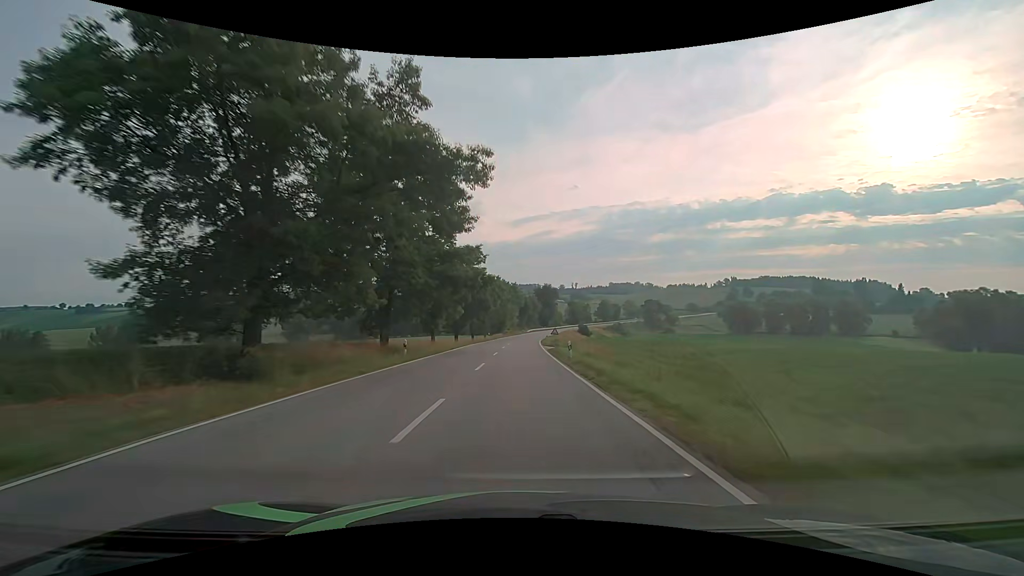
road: secondary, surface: asphalt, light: Day
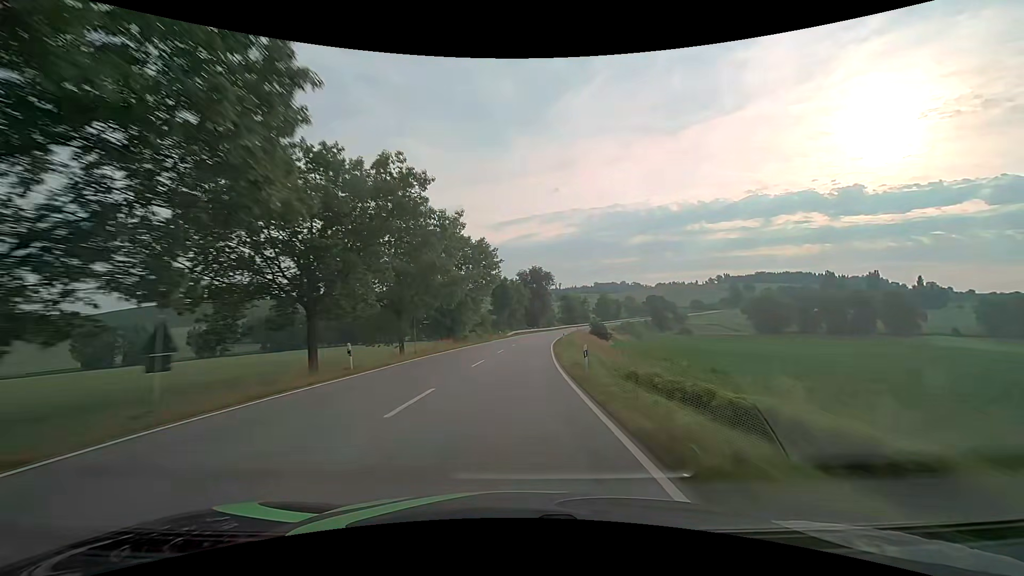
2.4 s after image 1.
(+1.2, +58.9) m; +2°
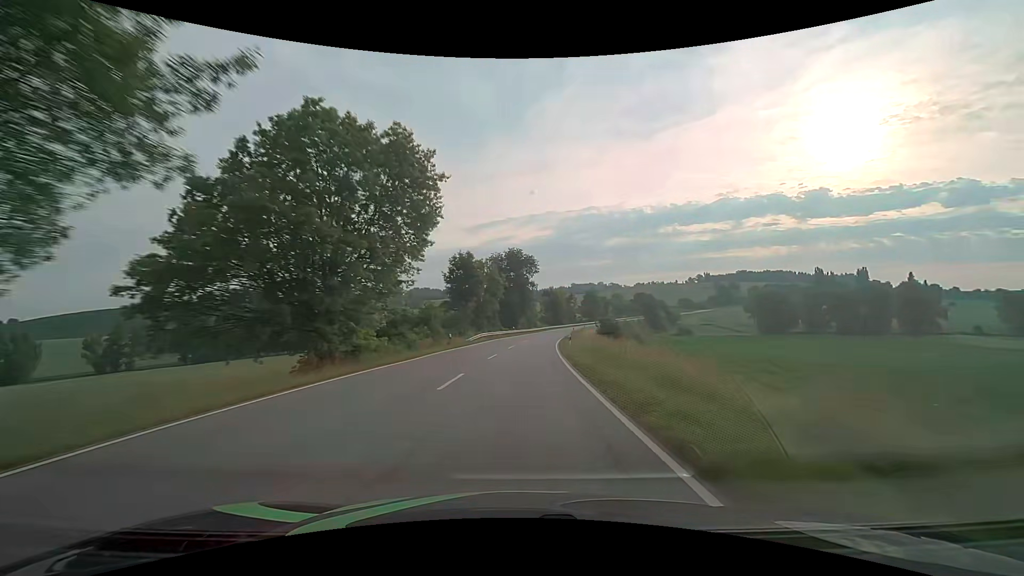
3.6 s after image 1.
(+0.6, +33.1) m; +3°
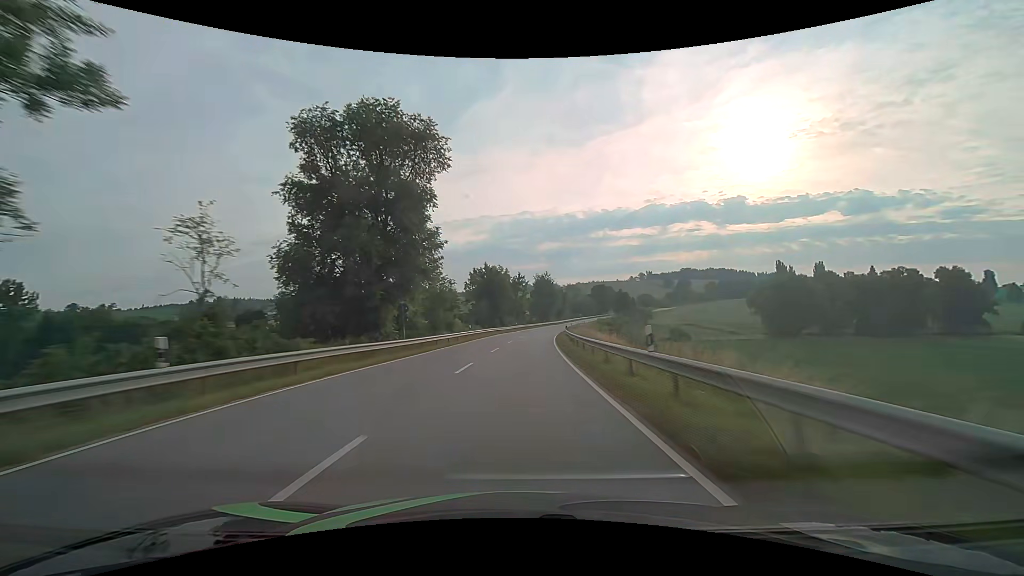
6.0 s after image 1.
(+4.2, +68.7) m; +7°
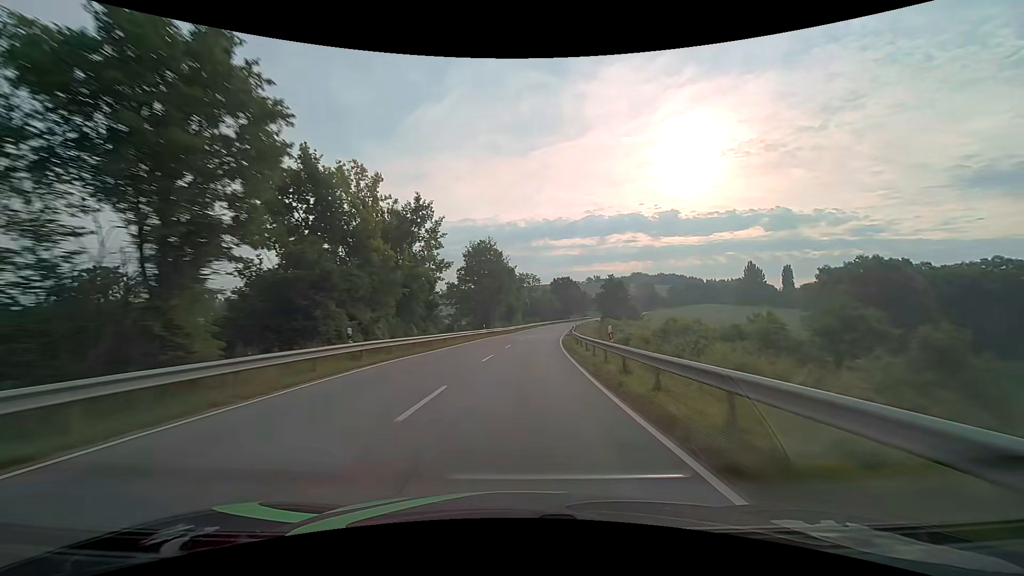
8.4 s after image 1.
(+3.6, +66.3) m; +7°
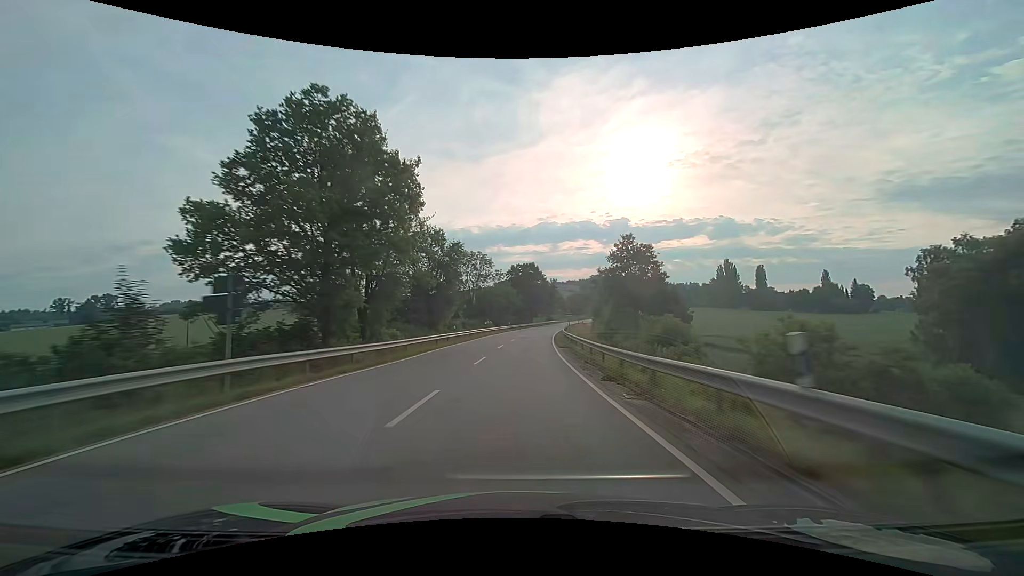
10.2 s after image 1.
(+2.5, +47.5) m; +6°
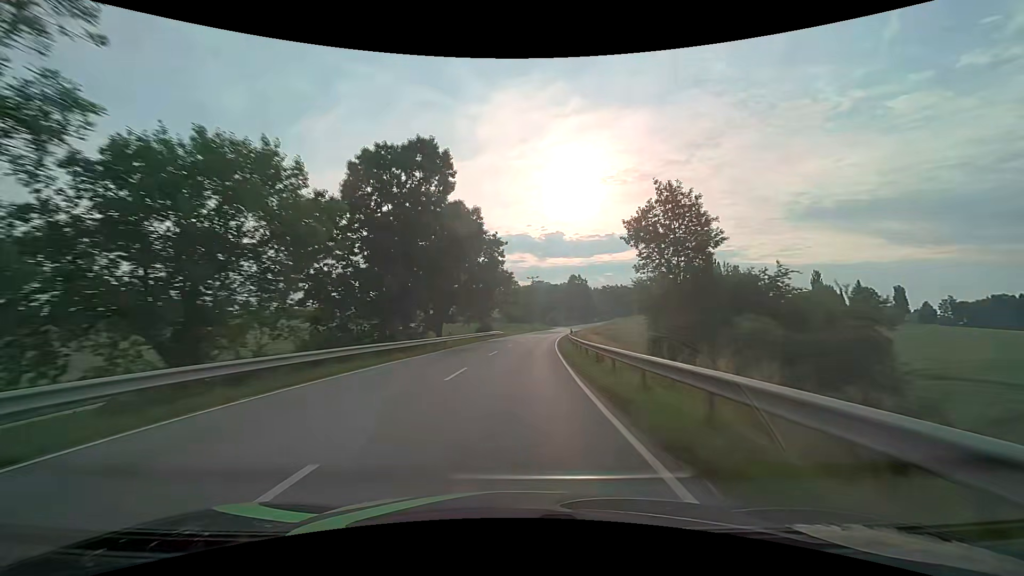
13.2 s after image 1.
(+5.0, +77.3) m; +7°
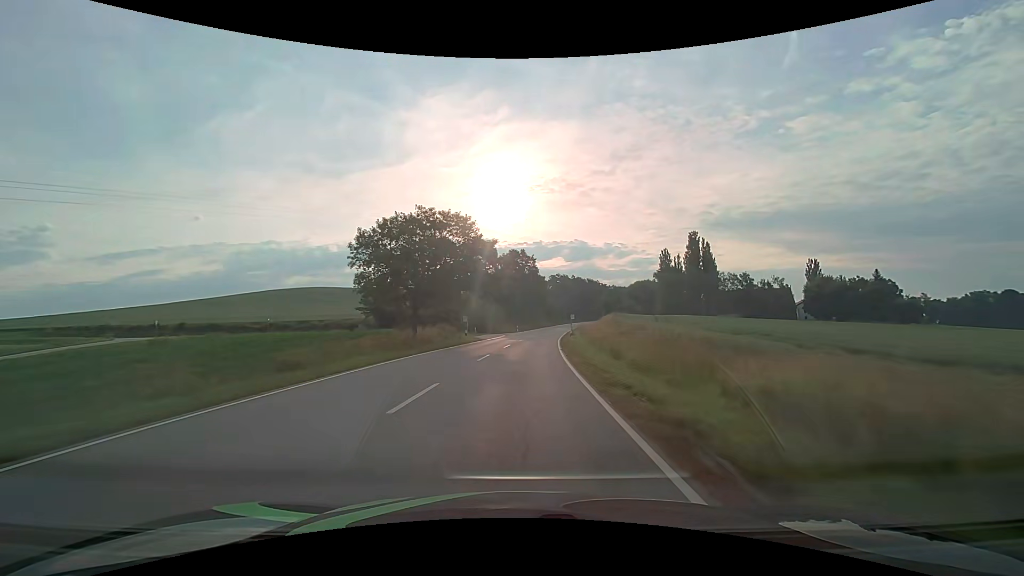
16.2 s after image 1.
(+6.0, +76.7) m; +8°
(0, +10) (0, +20) (+1, +30) (+2, +40) (+3, +50) (+4, +60) (+5, +70) (+6, +80) (+8, +90) (+9, +99) m
